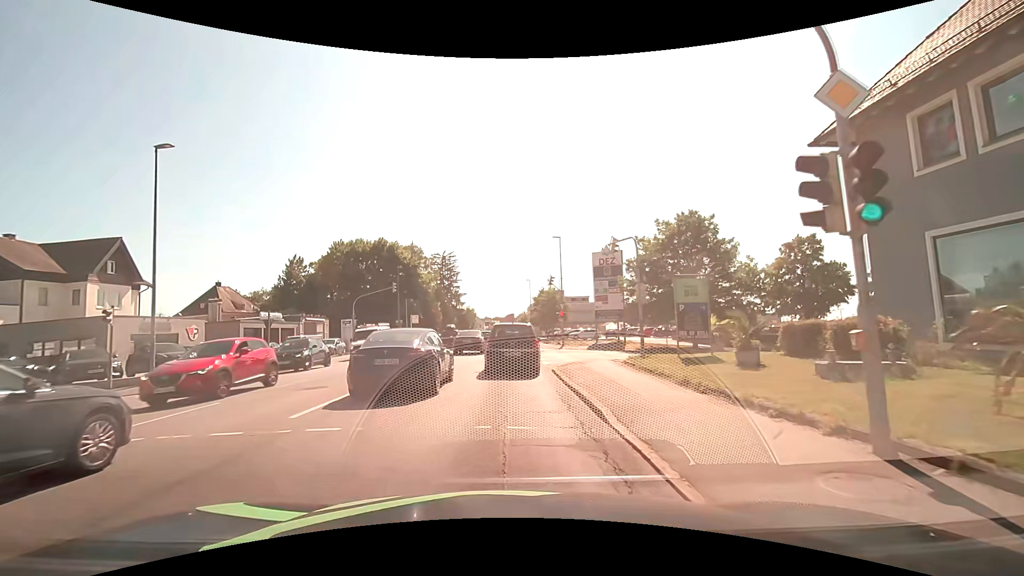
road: tertiary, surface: asphalt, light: Day
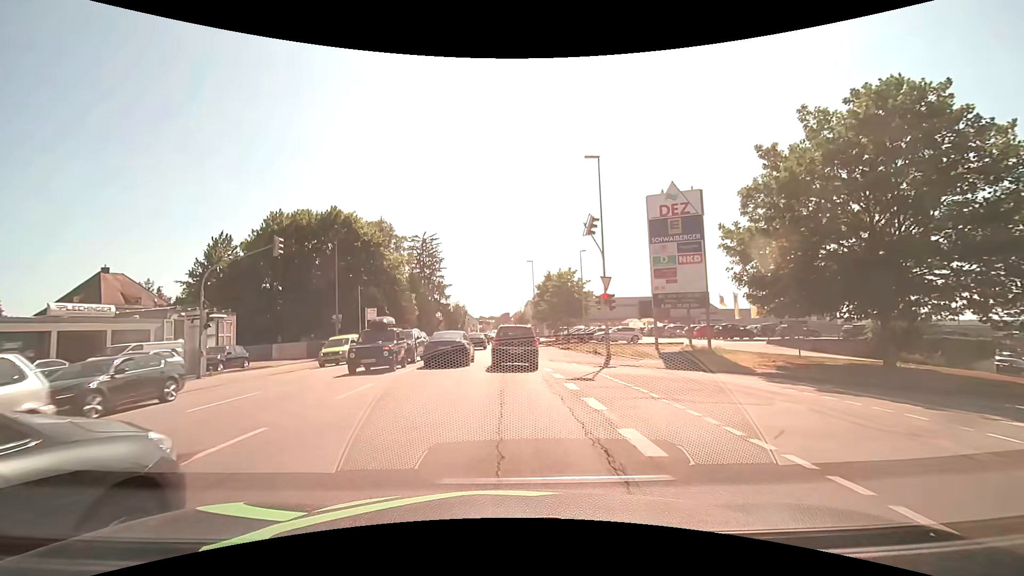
(+0.2, +22.1) m; 0°
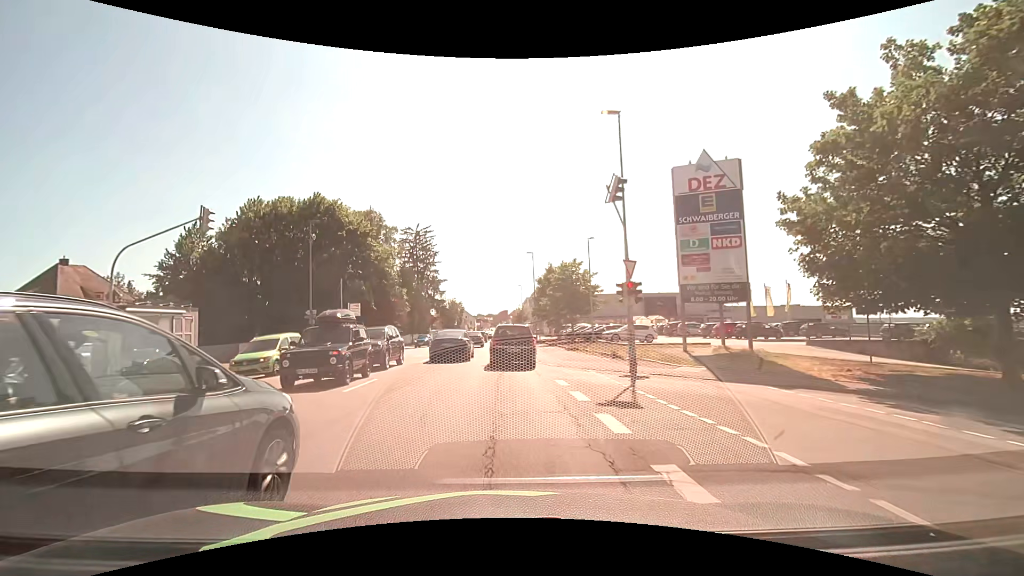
(+0.1, +5.1) m; 0°
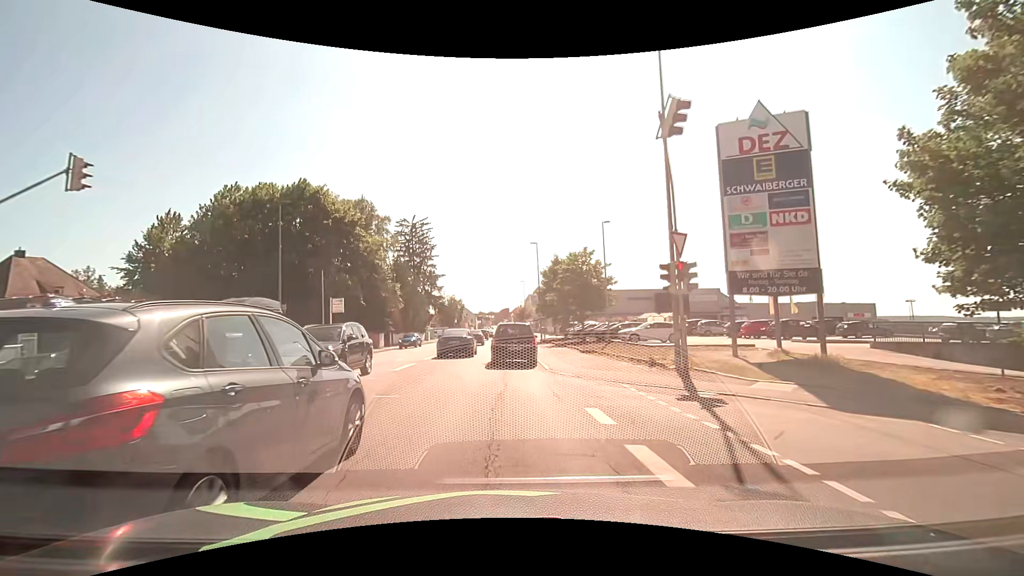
(0.0, +5.3) m; +1°
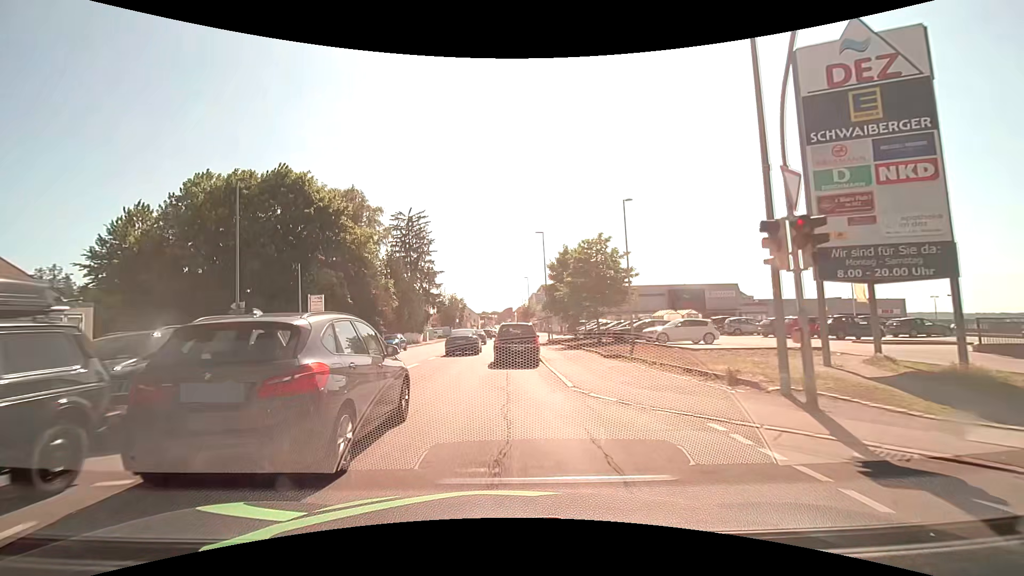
(0.0, +5.4) m; -1°
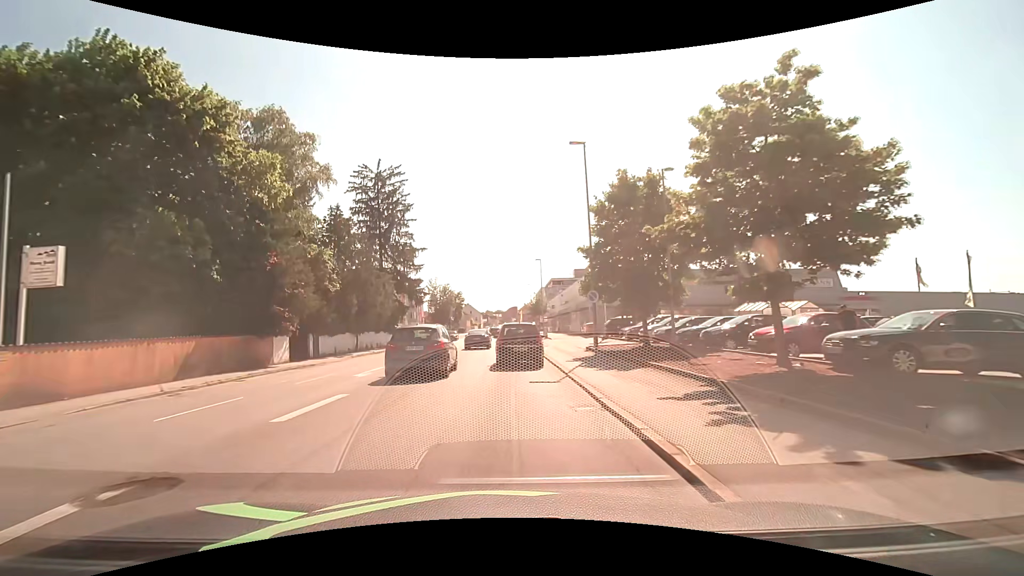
(-0.2, +22.4) m; -1°
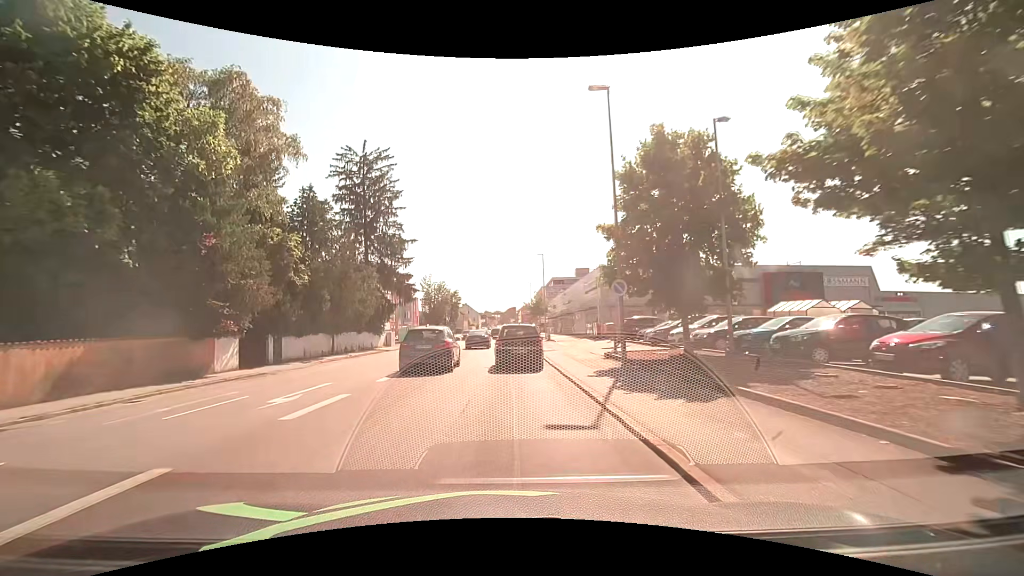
(0.0, +5.7) m; +1°
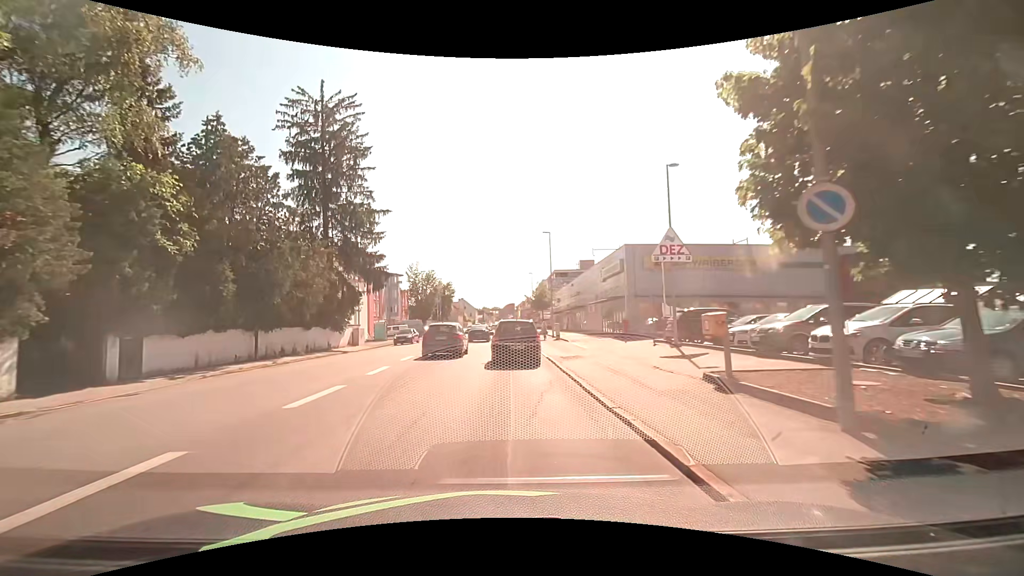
(0.0, +11.6) m; 0°
